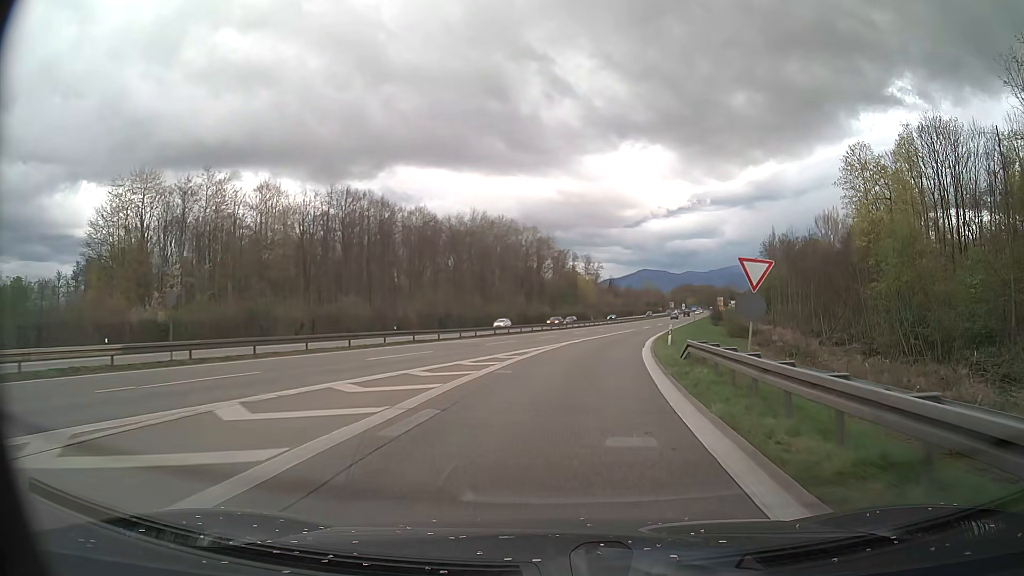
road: motorway_link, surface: asphalt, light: Day
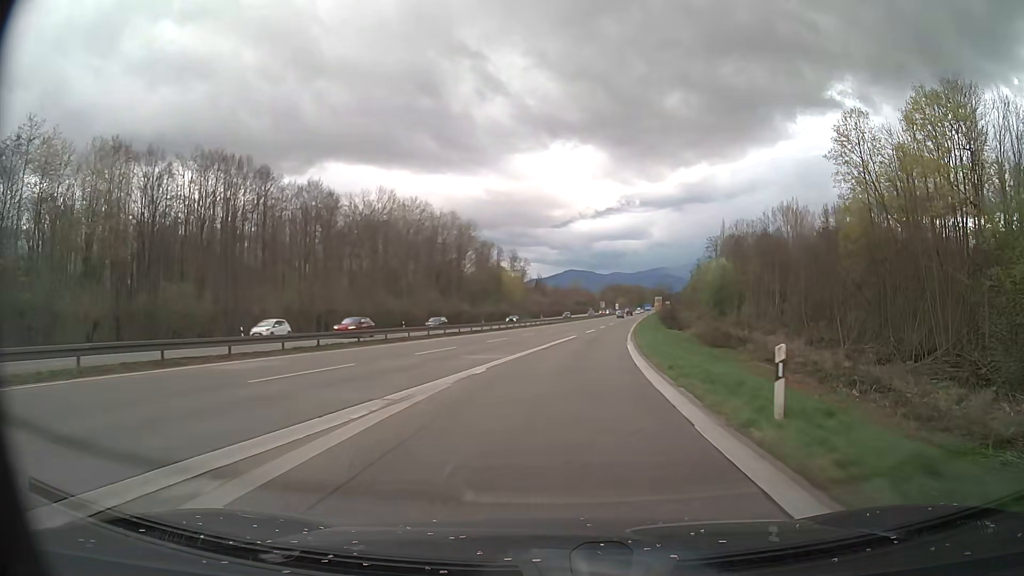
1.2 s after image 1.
(+1.3, +21.9) m; +6°
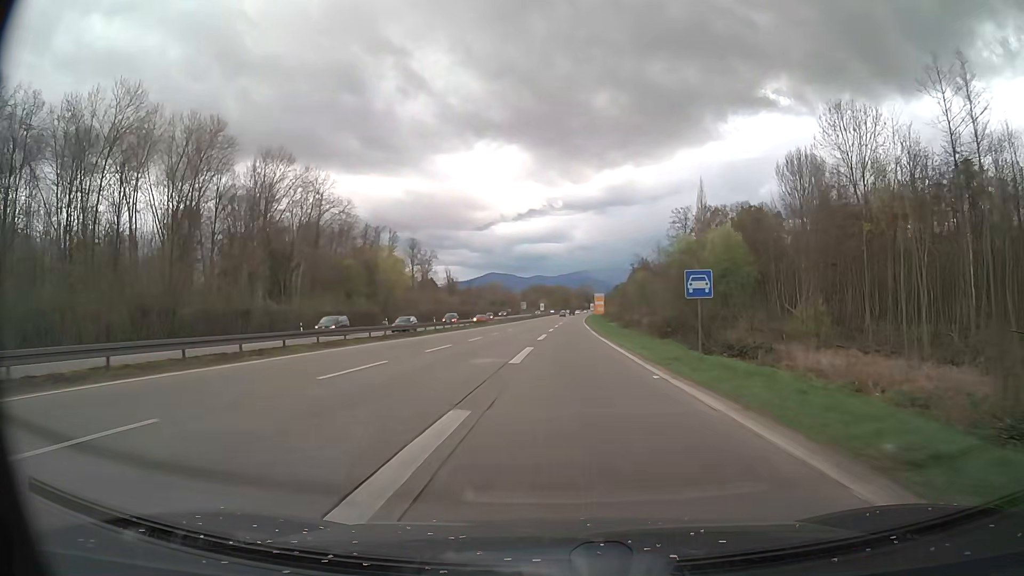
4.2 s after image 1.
(+4.6, +58.9) m; +7°
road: trunk
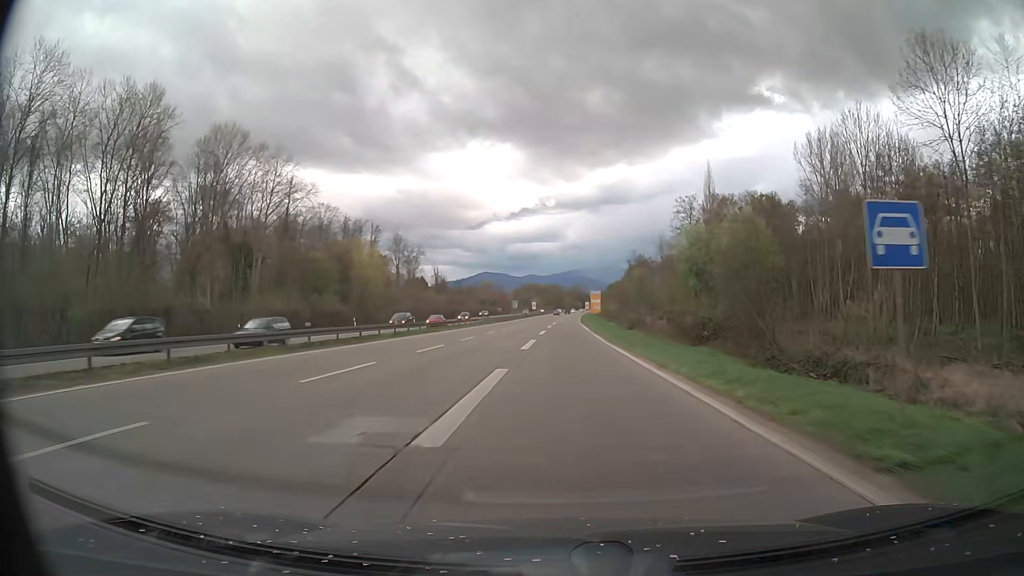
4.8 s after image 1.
(+0.1, +12.7) m; 0°
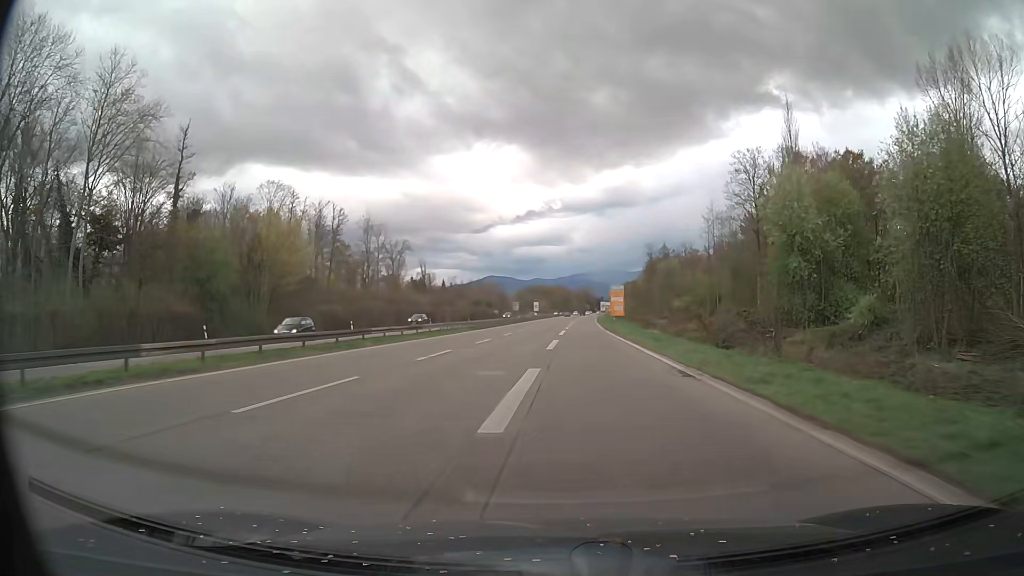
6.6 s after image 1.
(0.0, +39.6) m; -1°
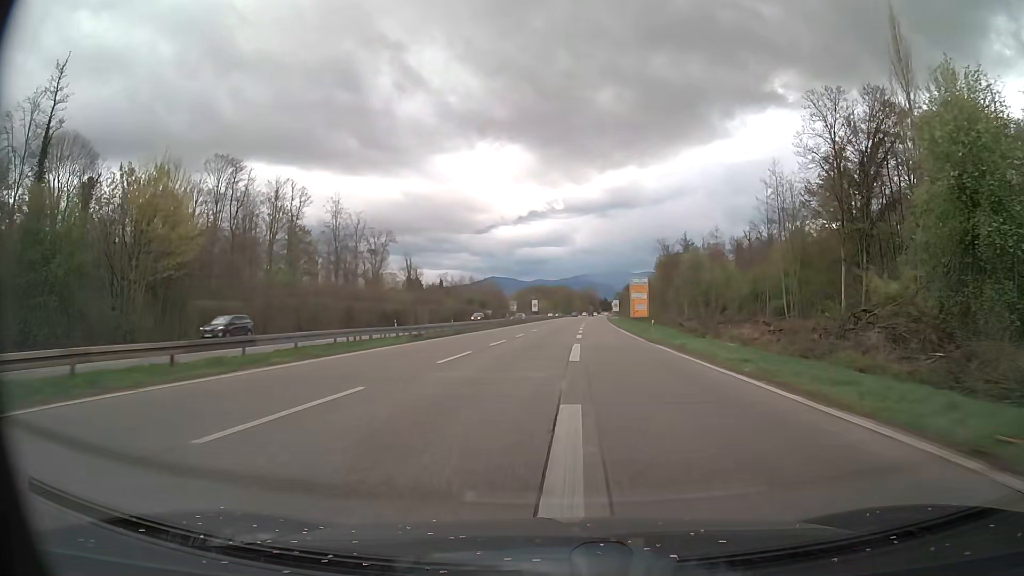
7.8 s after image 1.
(0.0, +27.3) m; 0°
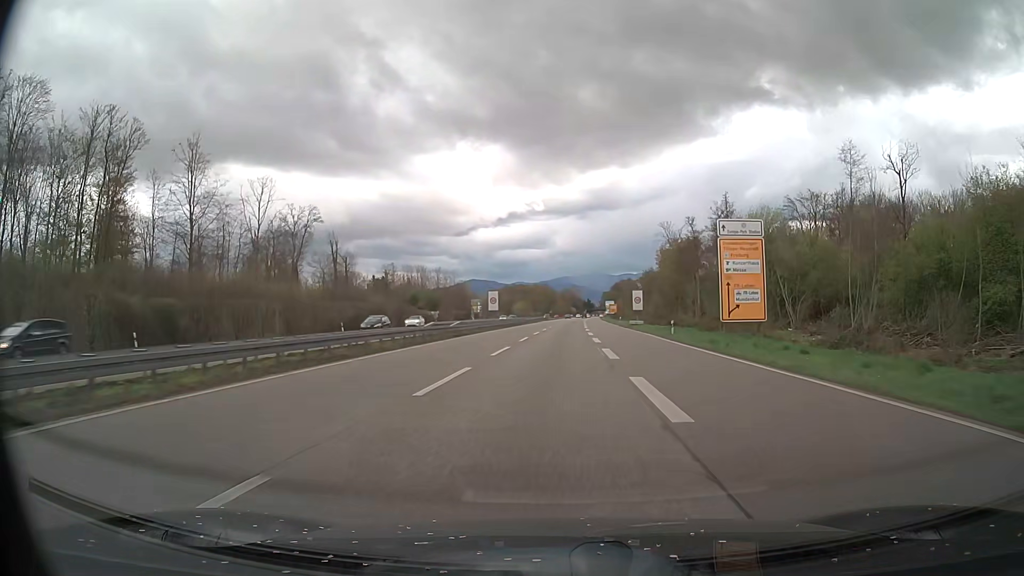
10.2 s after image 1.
(+0.9, +55.7) m; +2°
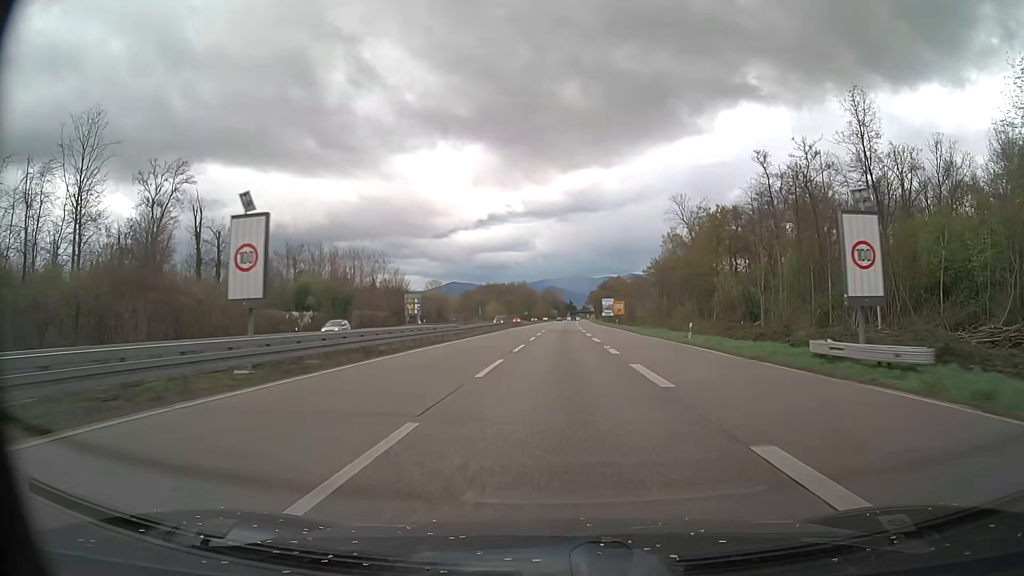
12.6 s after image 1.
(+0.8, +55.9) m; +1°
(0, +10) (0, +20) (0, +30) (0, +40) (+1, +50) (+1, +60) (+1, +70) (+2, +80) (+2, +90) (+2, +100) m
